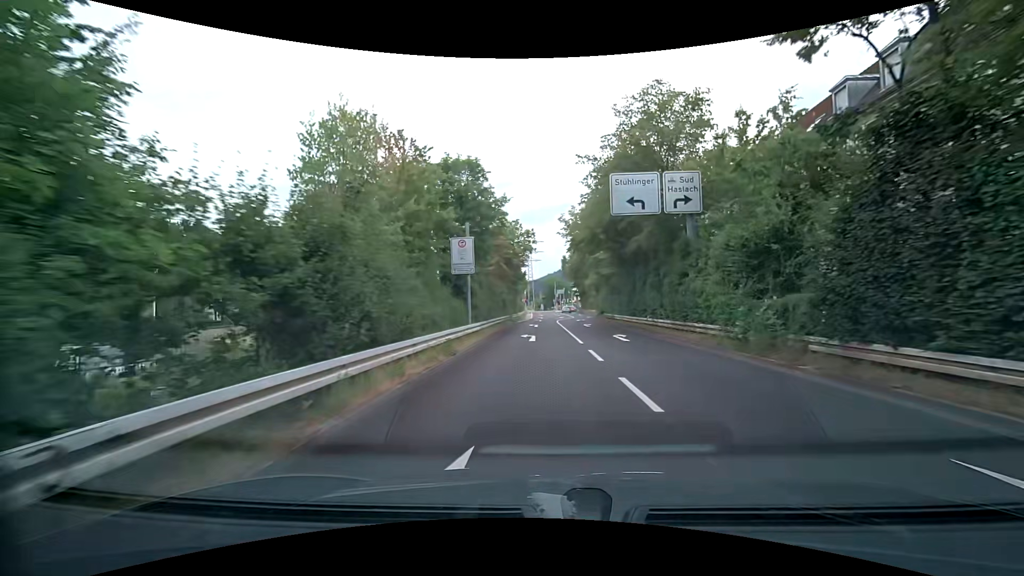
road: trunk_link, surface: asphalt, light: Day
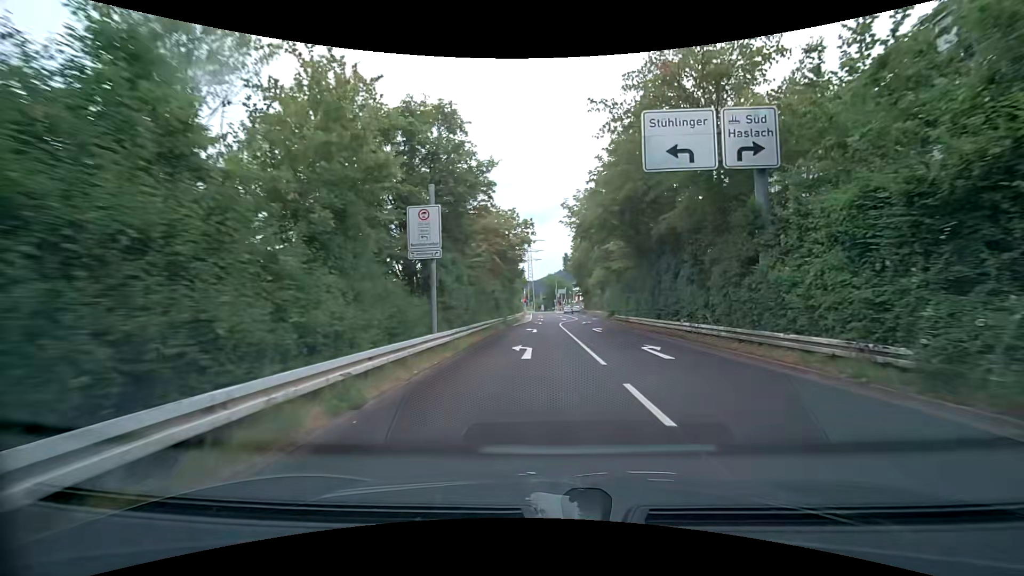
(-0.1, +6.7) m; 0°
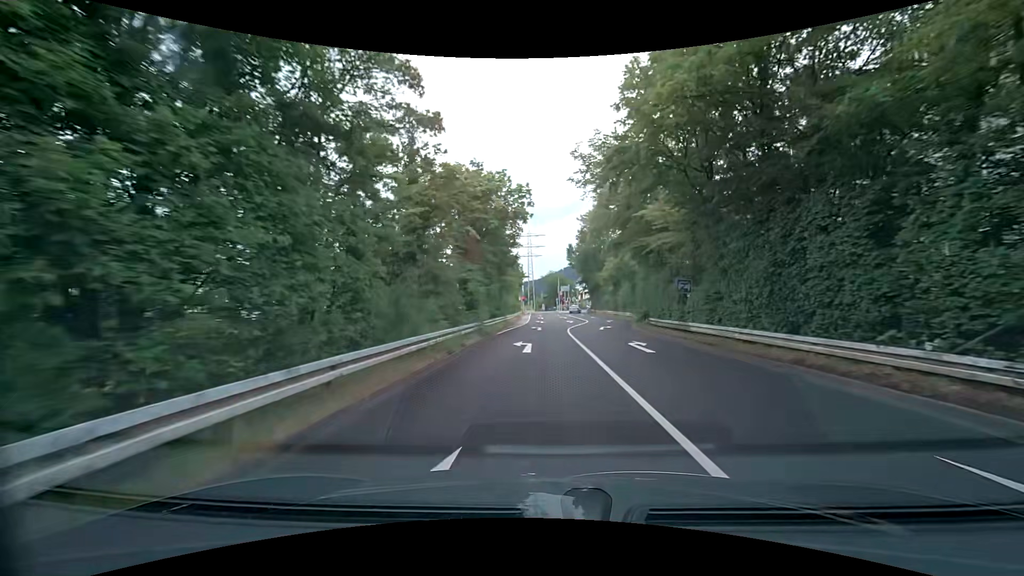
(-0.1, +13.3) m; 0°
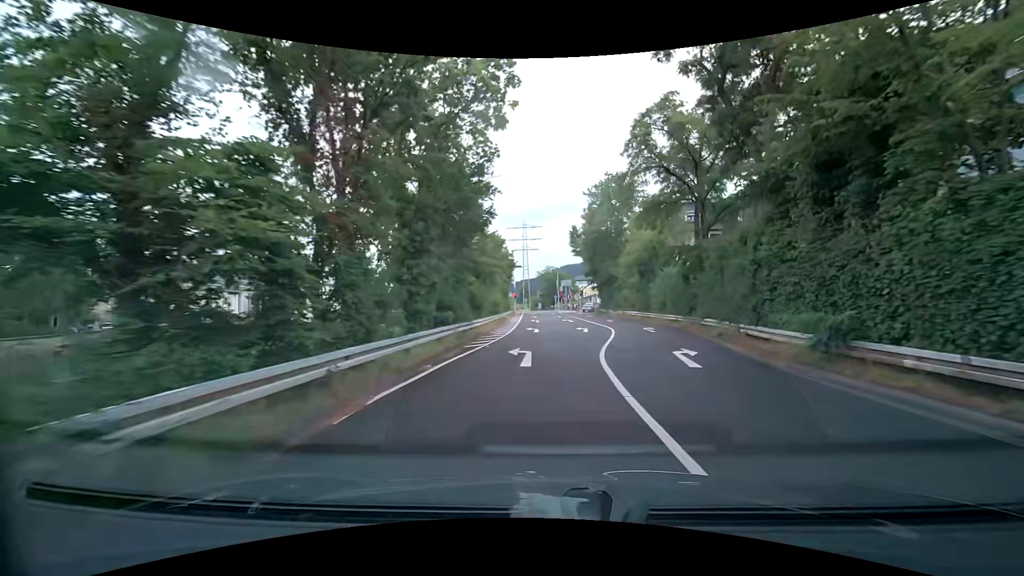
(+0.1, +18.8) m; 0°
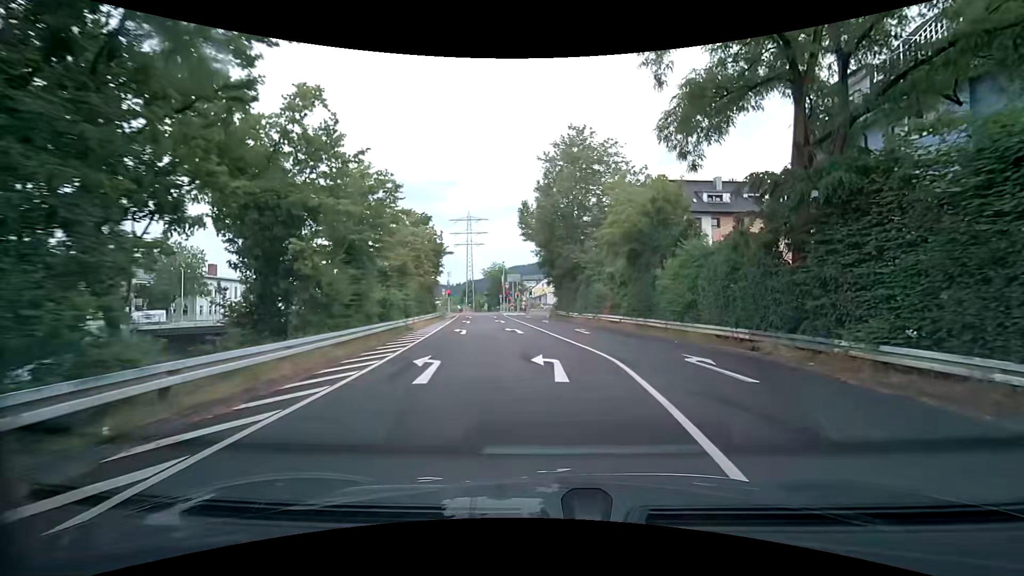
(+0.5, +17.1) m; +5°
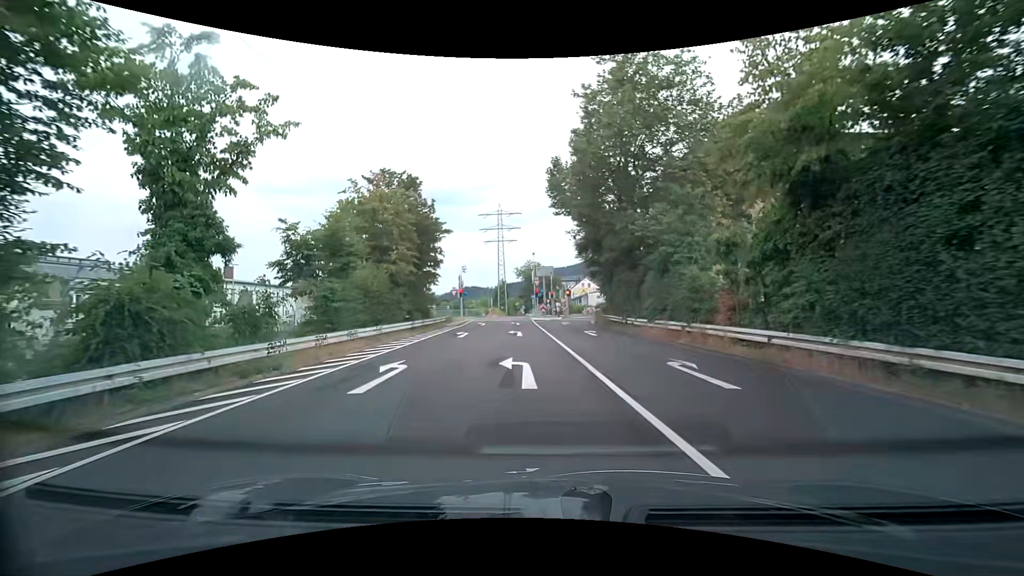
(+0.4, +15.9) m; -1°
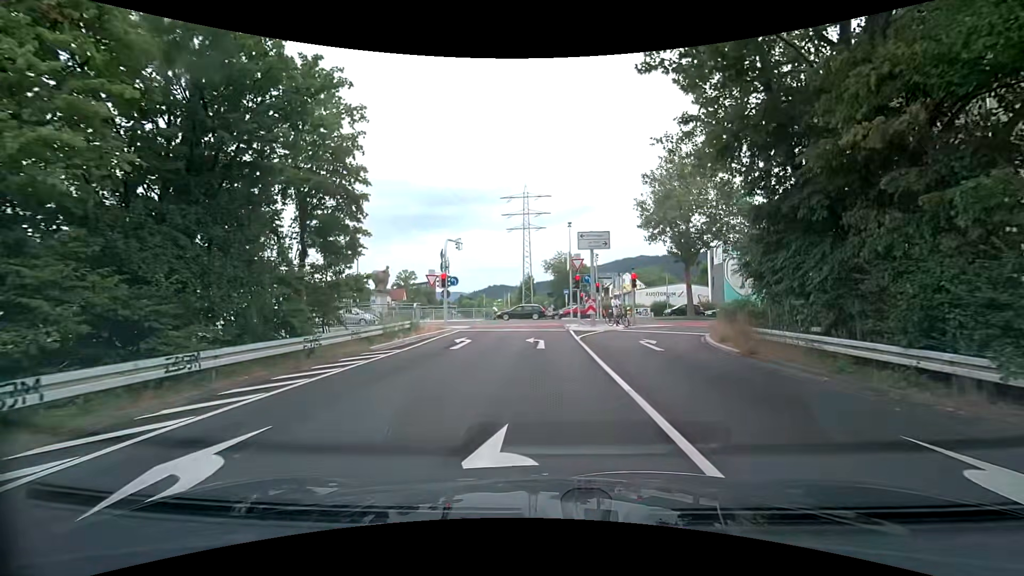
(-1.6, +22.2) m; -6°
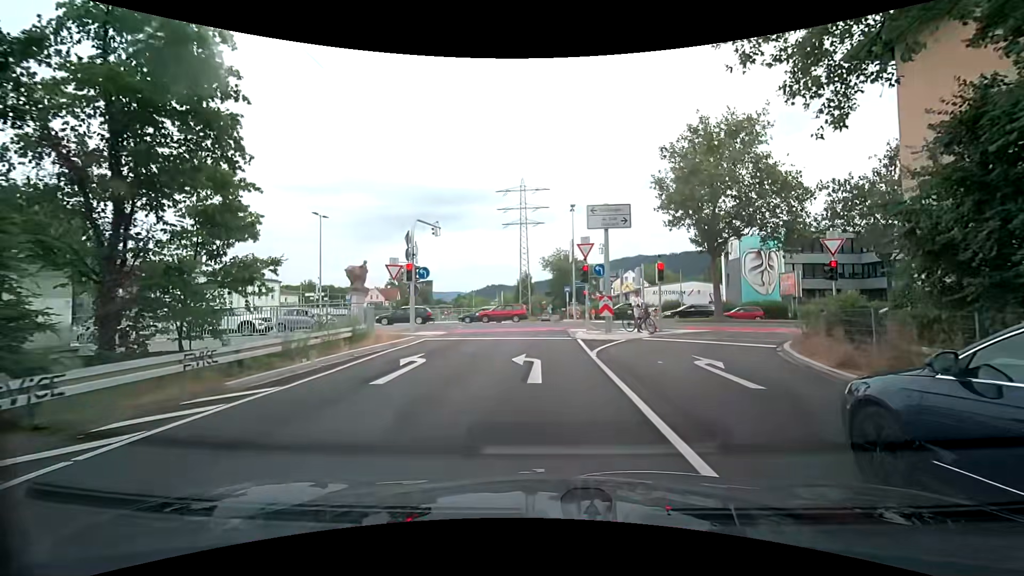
(+0.1, +7.0) m; 0°
